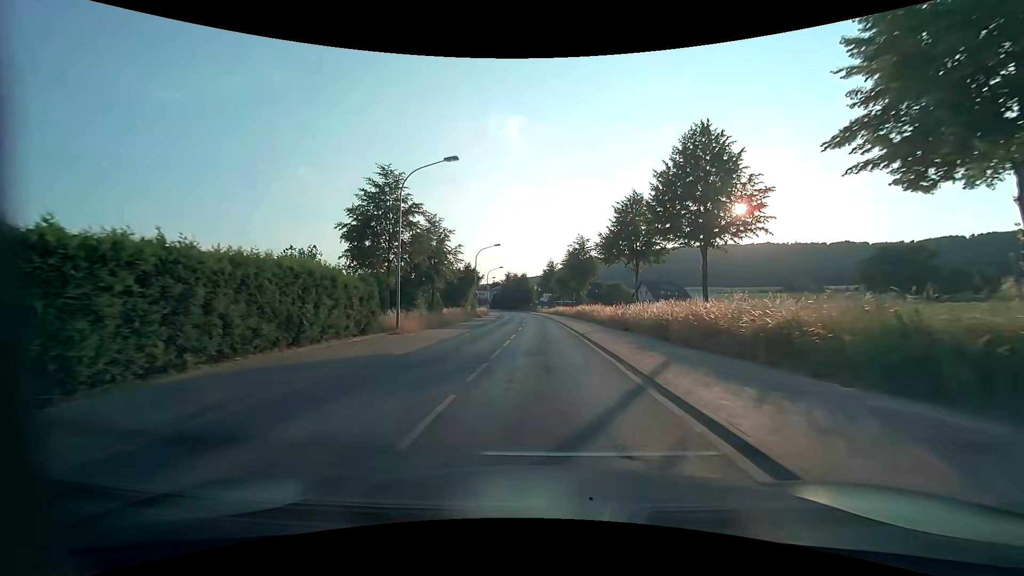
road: secondary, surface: asphalt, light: Day
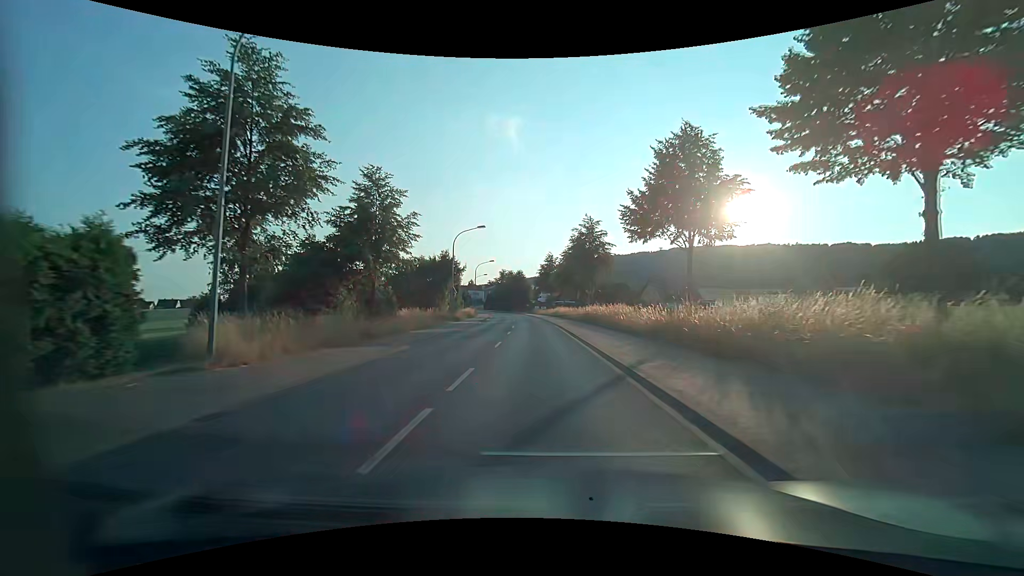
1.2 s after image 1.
(0.0, +14.6) m; 0°
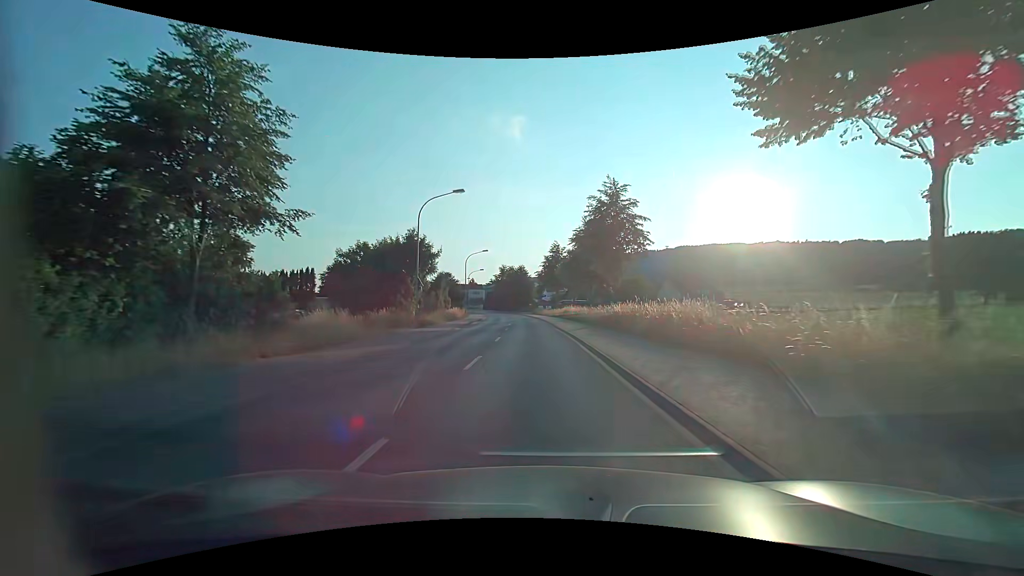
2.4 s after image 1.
(0.0, +15.0) m; 0°
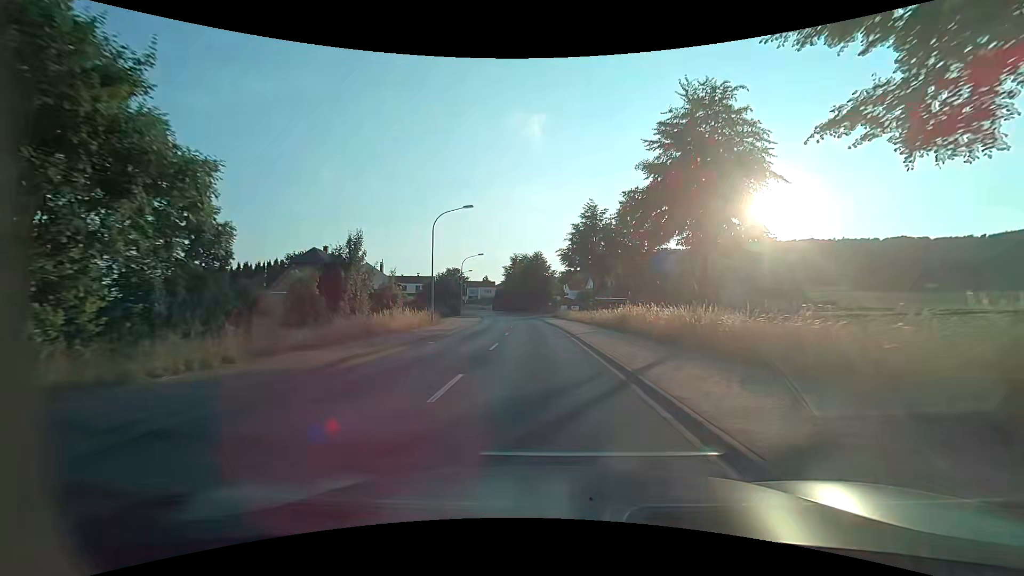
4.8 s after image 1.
(-0.7, +31.0) m; -3°
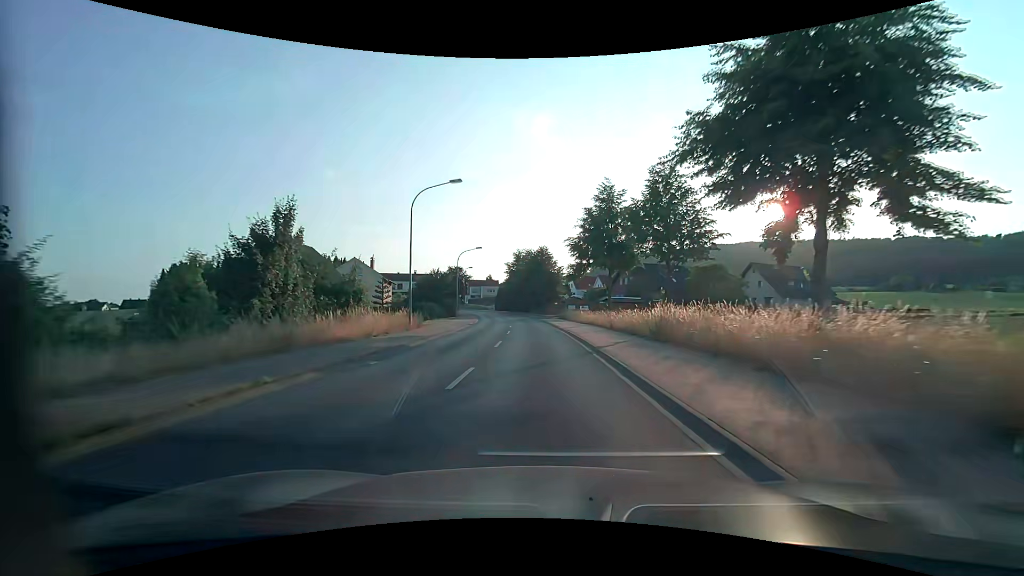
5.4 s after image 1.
(0.0, +7.8) m; 0°
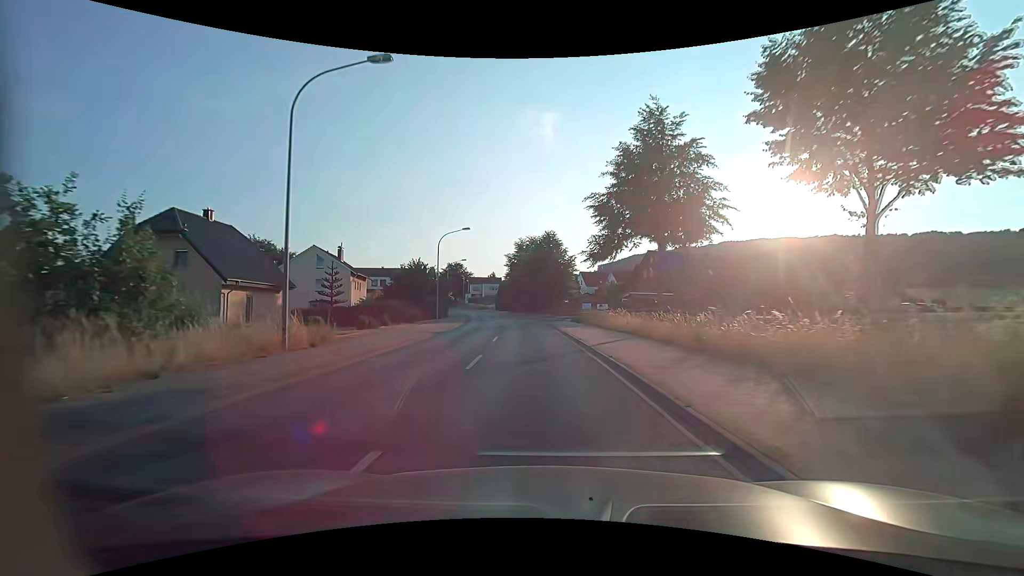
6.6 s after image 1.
(-0.1, +15.6) m; -1°
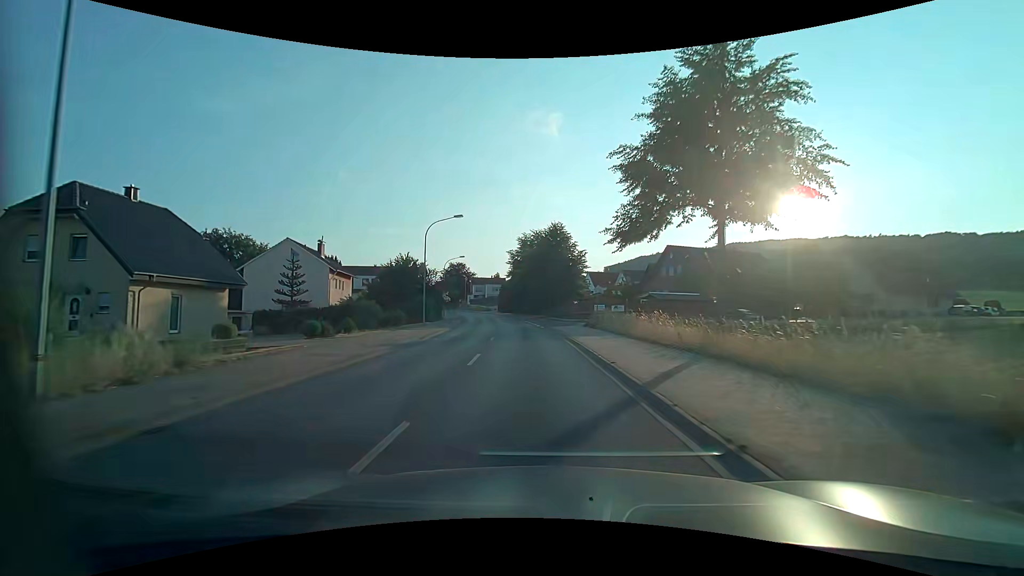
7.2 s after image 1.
(-0.1, +7.8) m; -1°
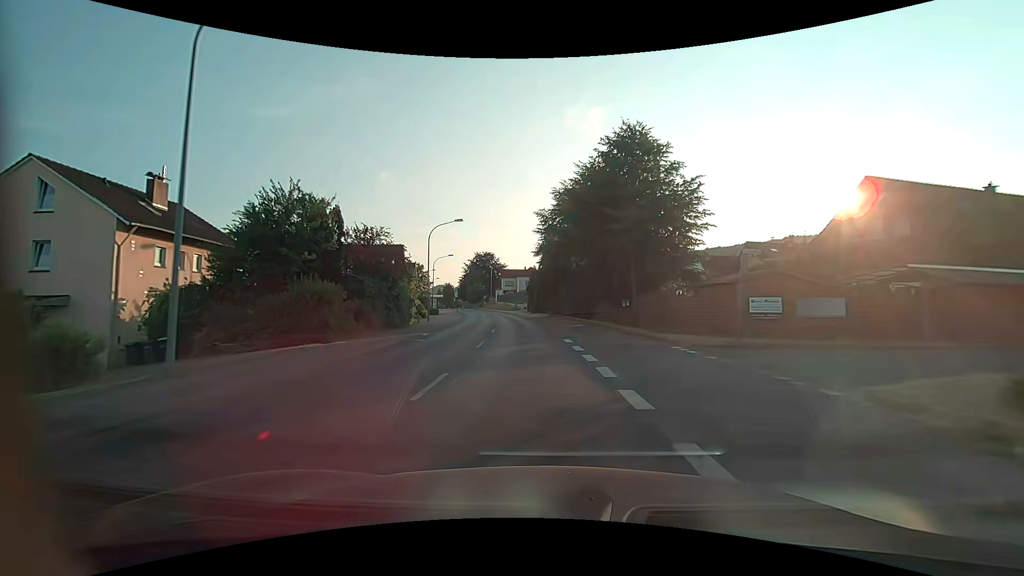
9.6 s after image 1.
(-0.9, +31.7) m; -4°
(0, +10) (-1, +20) (-1, +30) (-2, +40) (-3, +50) (-5, +60) (-6, +70) (-8, +79) (-10, +89) (-12, +99) m
